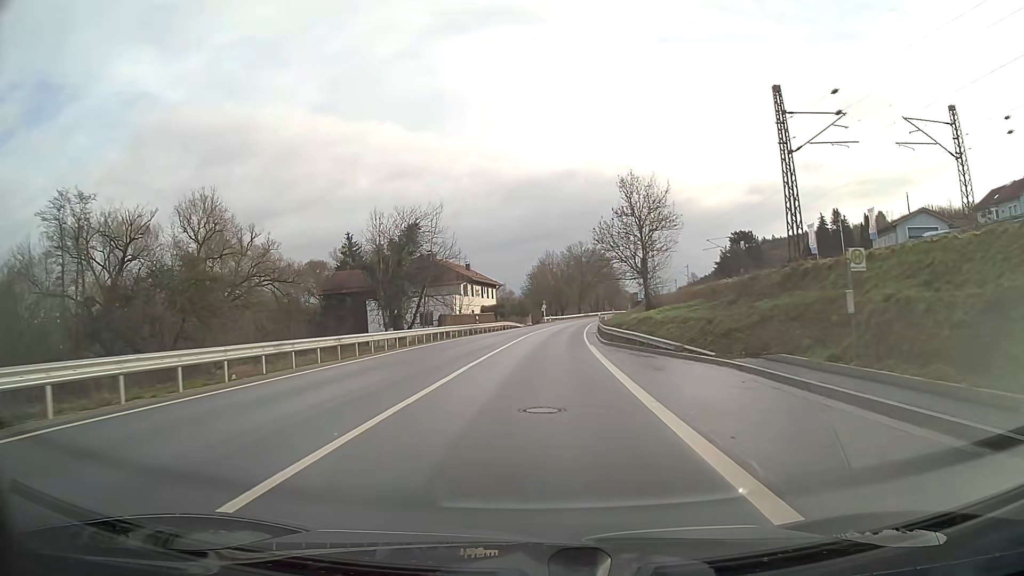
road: primary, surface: asphalt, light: Day
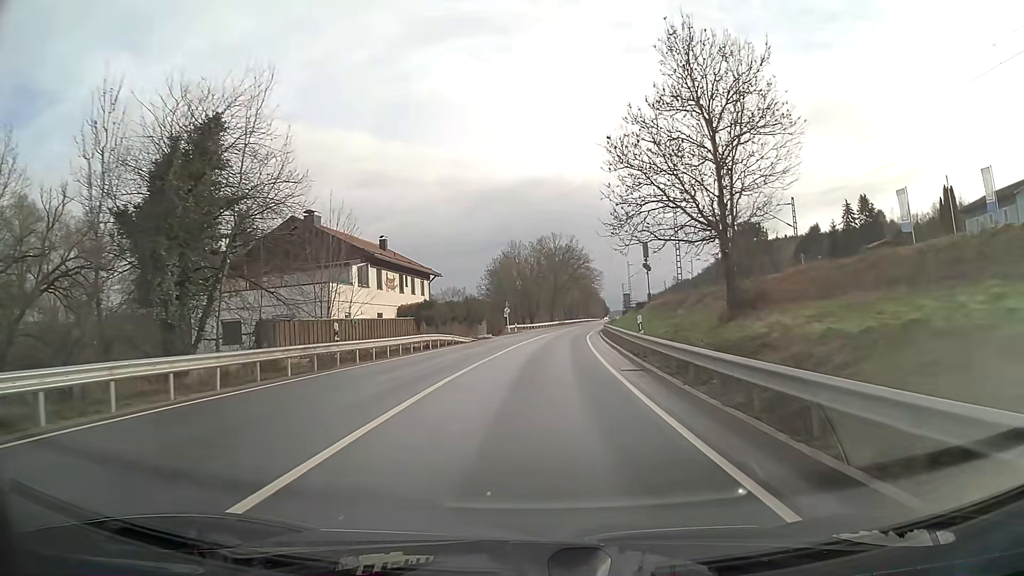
(+0.7, +32.1) m; +3°
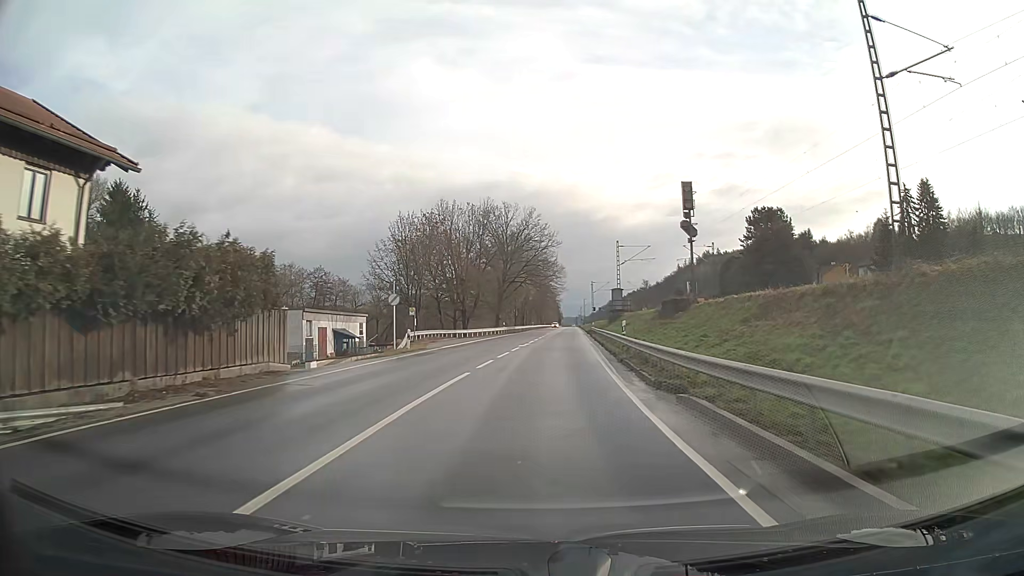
(+1.6, +40.2) m; +4°
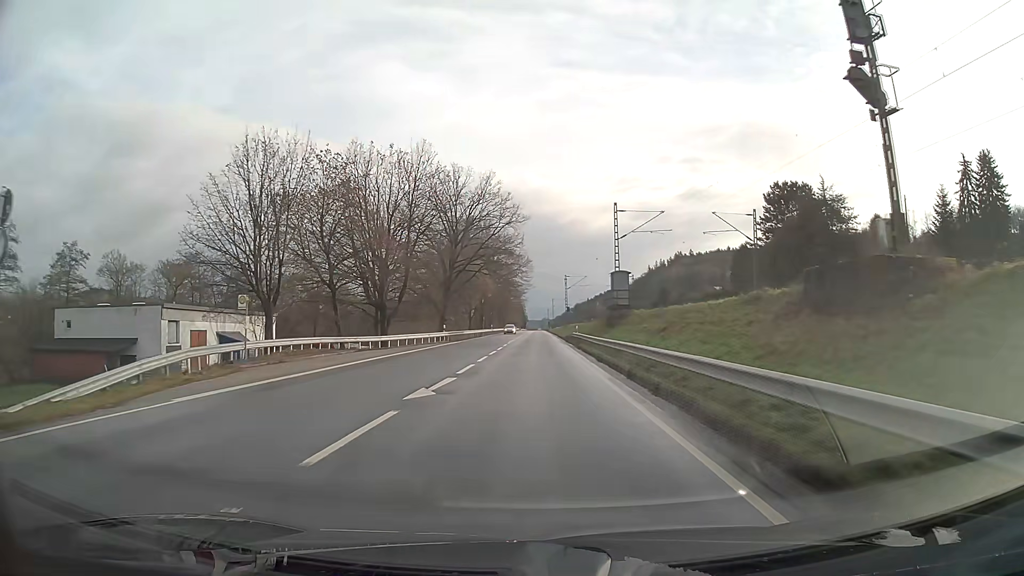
(+0.7, +25.9) m; +3°
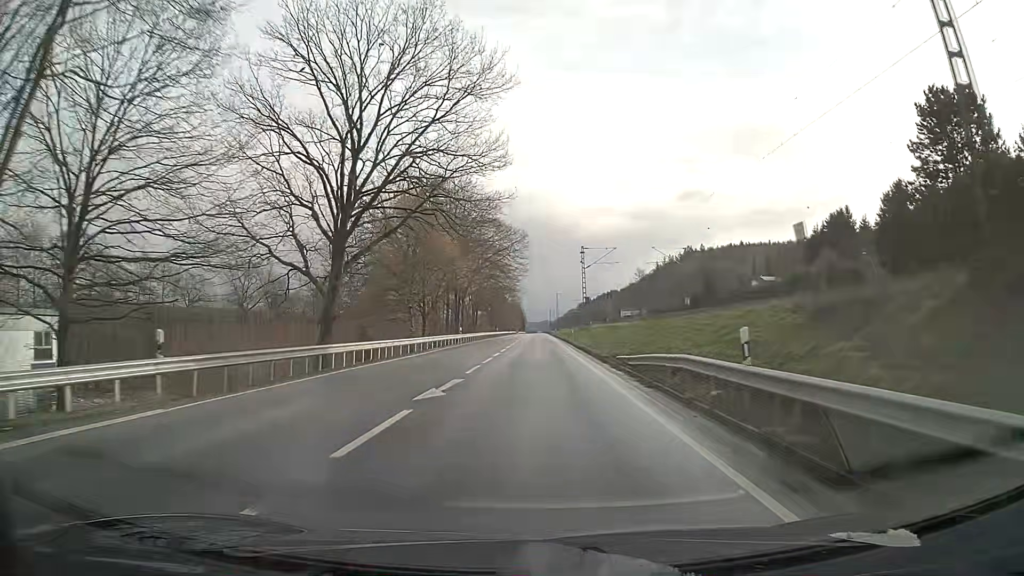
(+0.1, +42.4) m; 0°
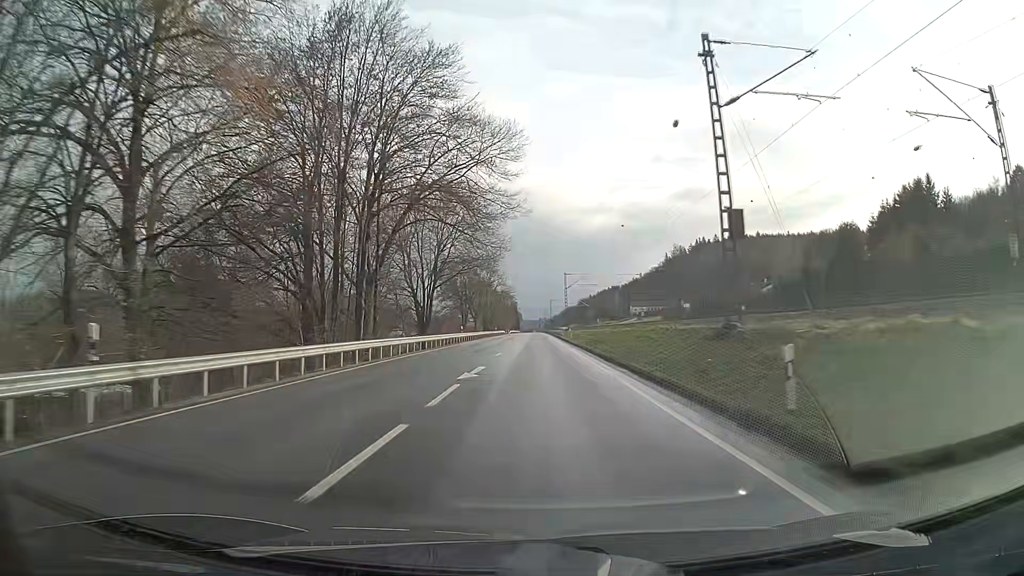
(+0.2, +51.9) m; +1°
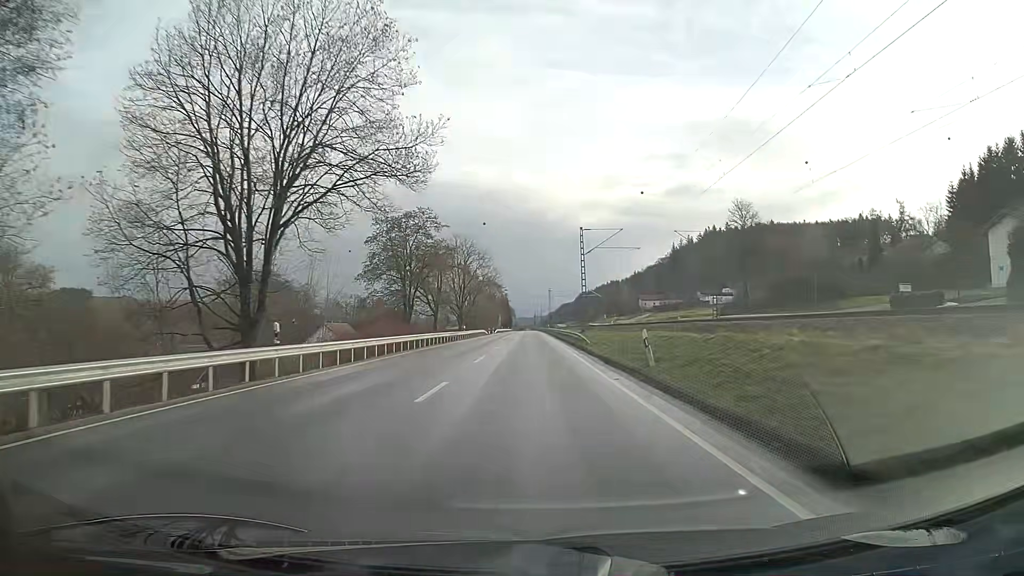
(+0.1, +43.8) m; 0°
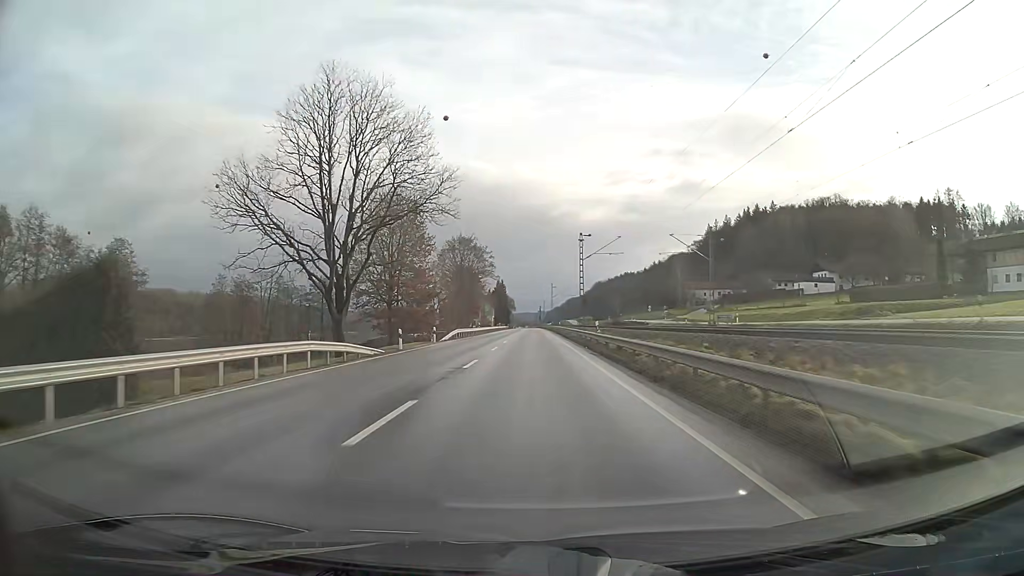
(-0.4, +78.4) m; 0°
(0, +10) (0, +20) (0, +30) (0, +40) (0, +50) (0, +60) (0, +70) (0, +80) (0, +90) (0, +100) m
